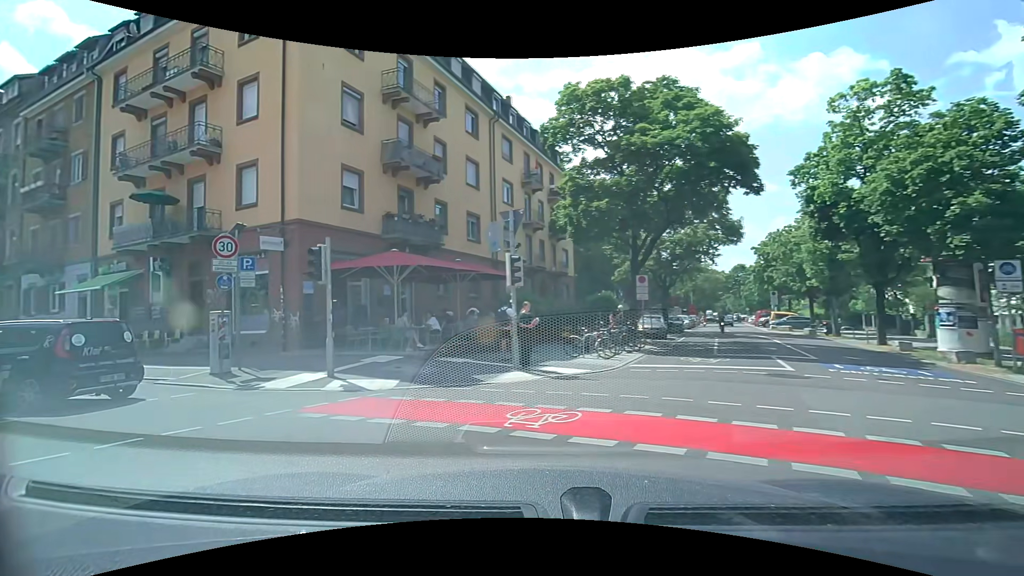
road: residential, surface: asphalt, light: Day
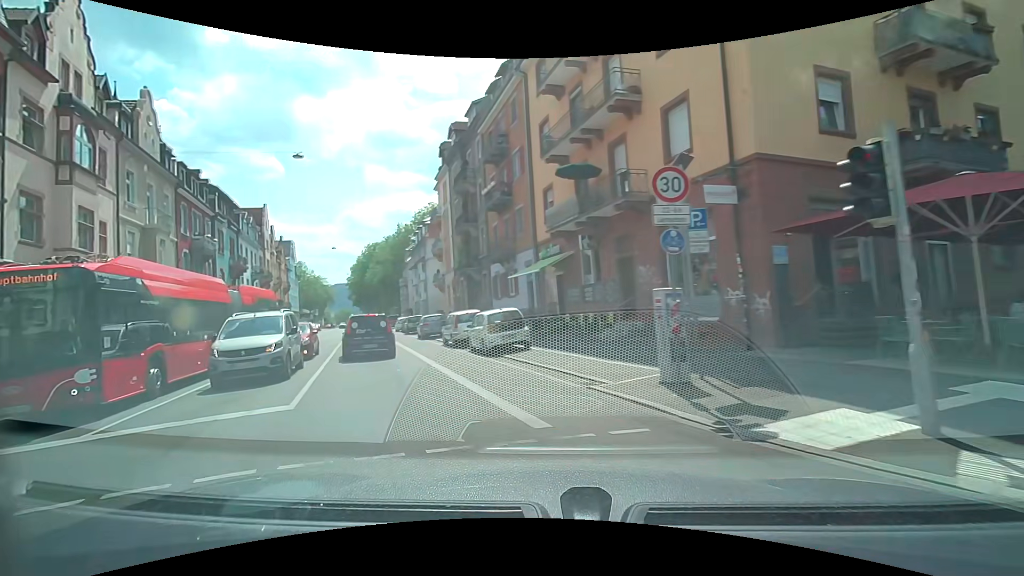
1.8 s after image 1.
(-2.4, +6.0) m; -43°
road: secondary
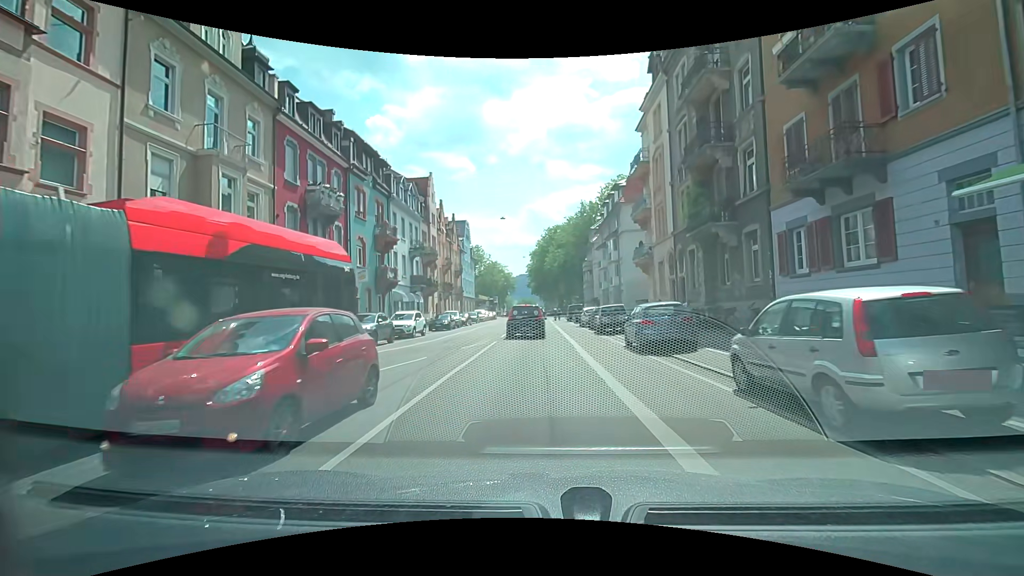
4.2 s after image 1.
(-4.3, +16.0) m; -20°
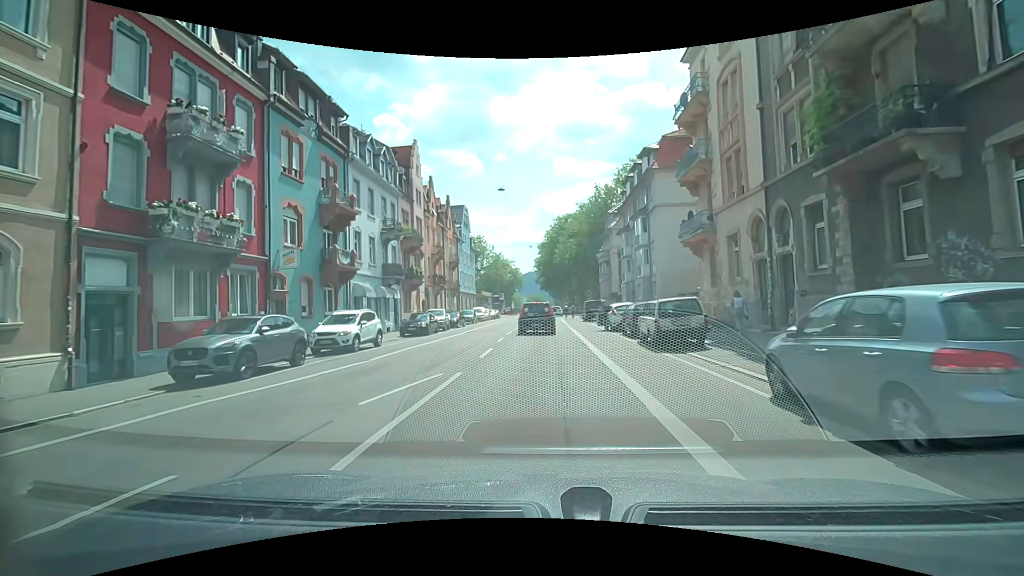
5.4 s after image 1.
(-0.1, +11.1) m; 0°
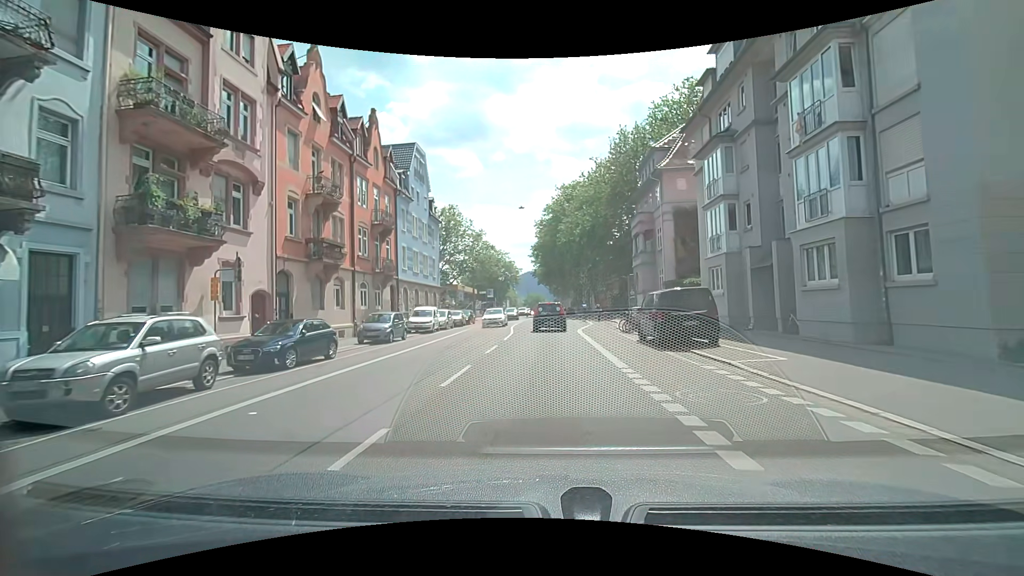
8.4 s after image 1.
(-0.3, +28.6) m; -1°
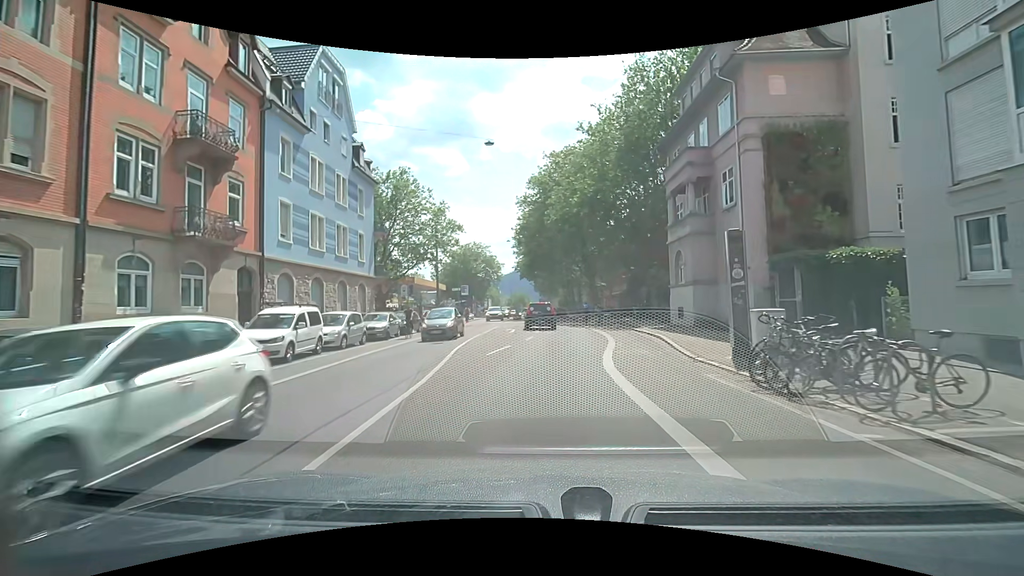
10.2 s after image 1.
(+0.1, +17.7) m; +1°
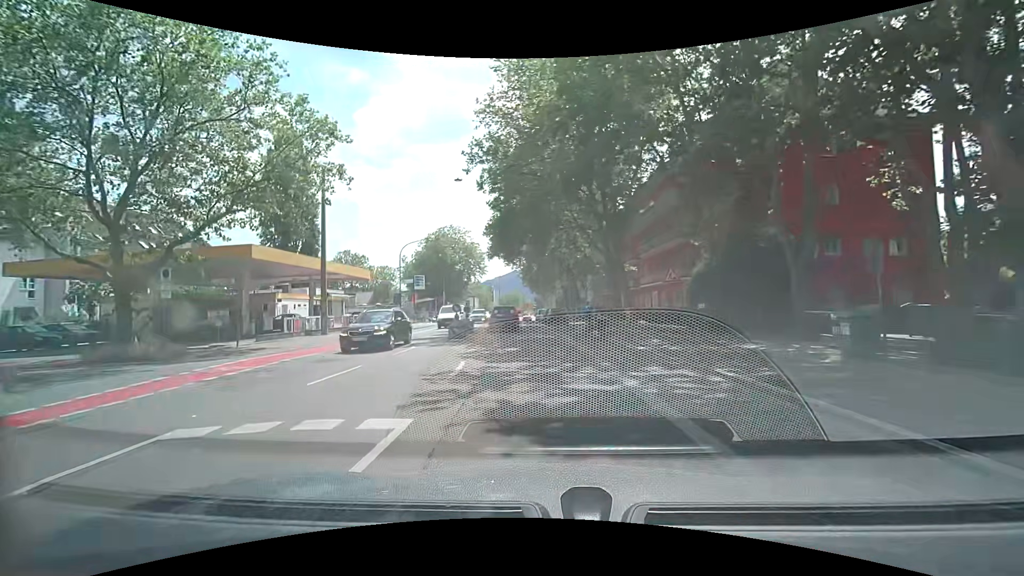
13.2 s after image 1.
(+1.3, +30.5) m; 0°
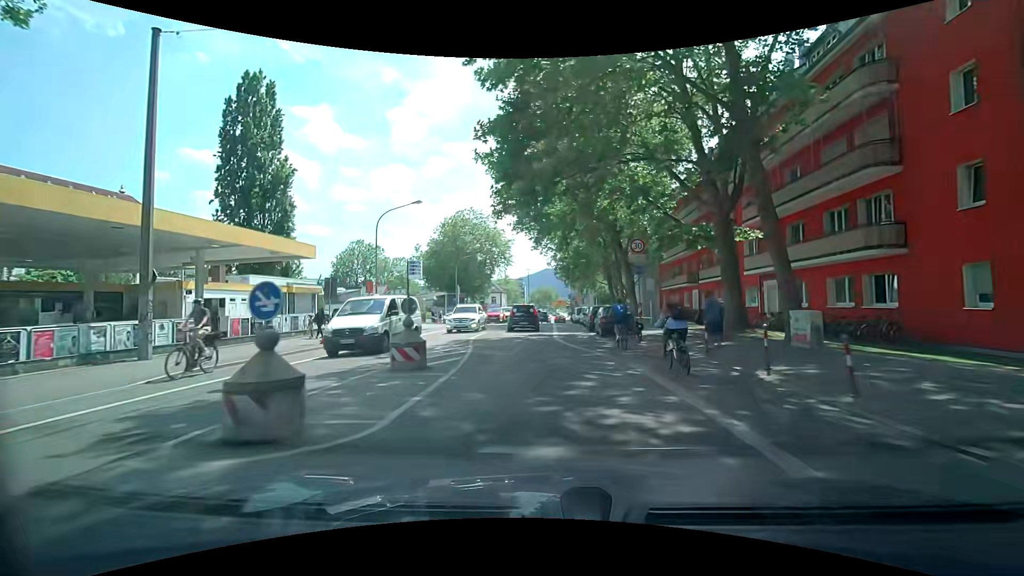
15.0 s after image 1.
(-0.5, +17.7) m; -3°
